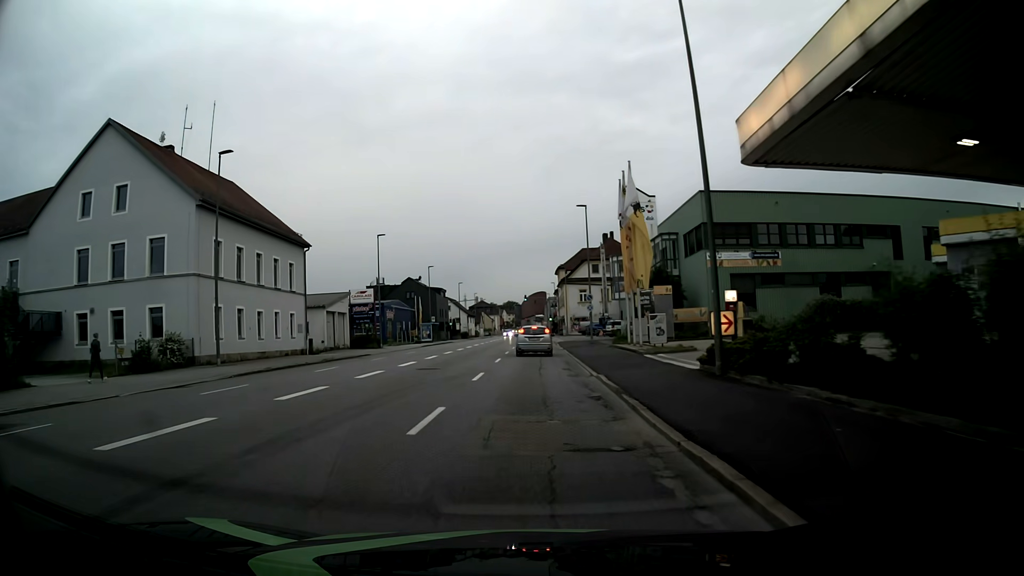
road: tertiary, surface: asphalt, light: Day
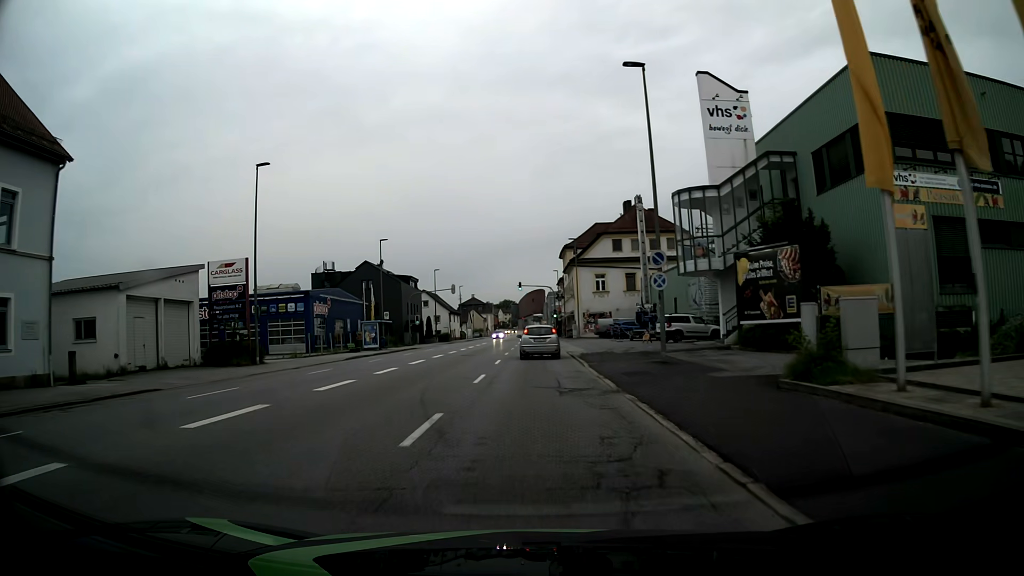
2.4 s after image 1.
(-0.1, +28.0) m; 0°
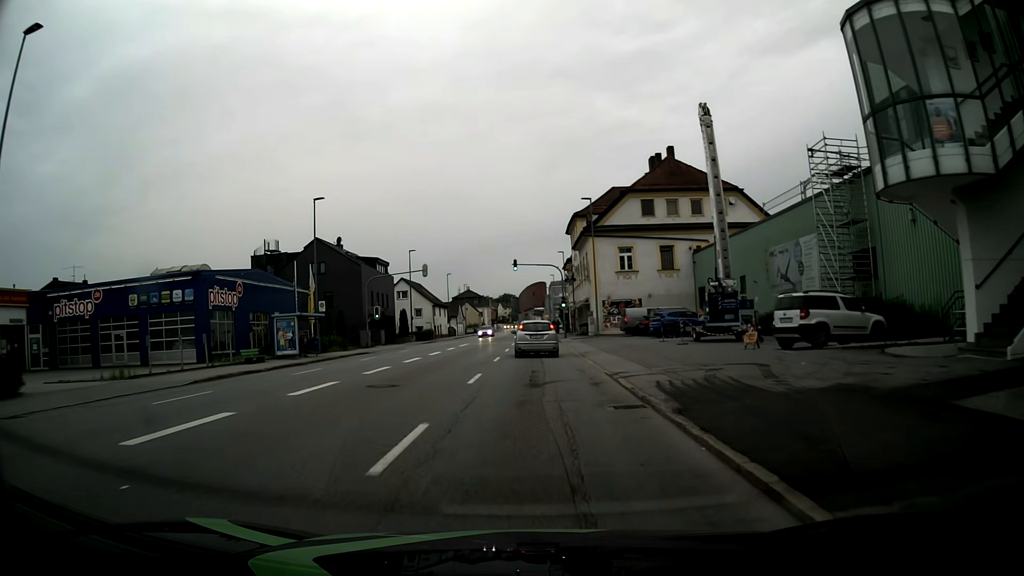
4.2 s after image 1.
(0.0, +19.4) m; -1°
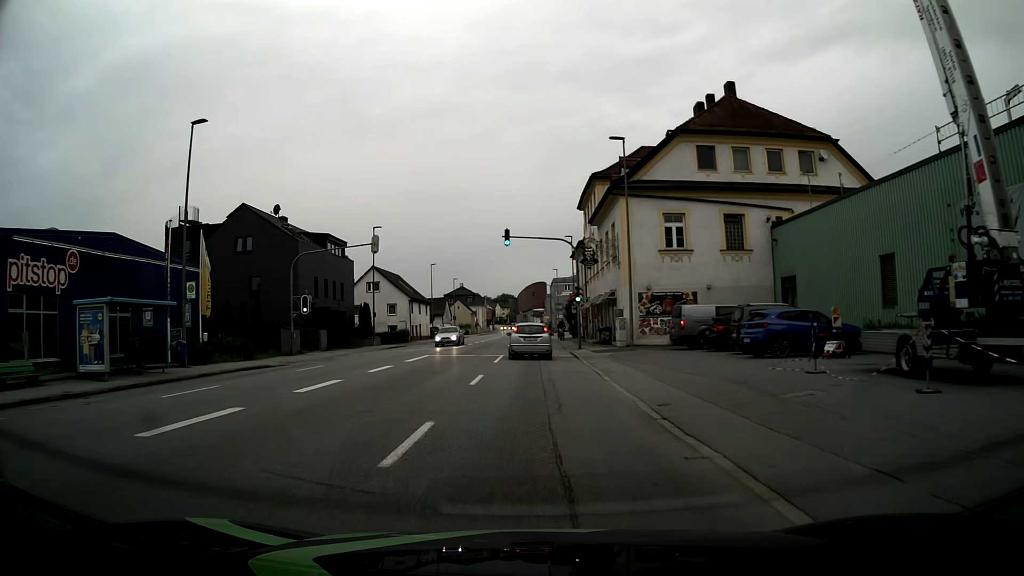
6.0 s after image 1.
(+0.2, +17.6) m; +1°
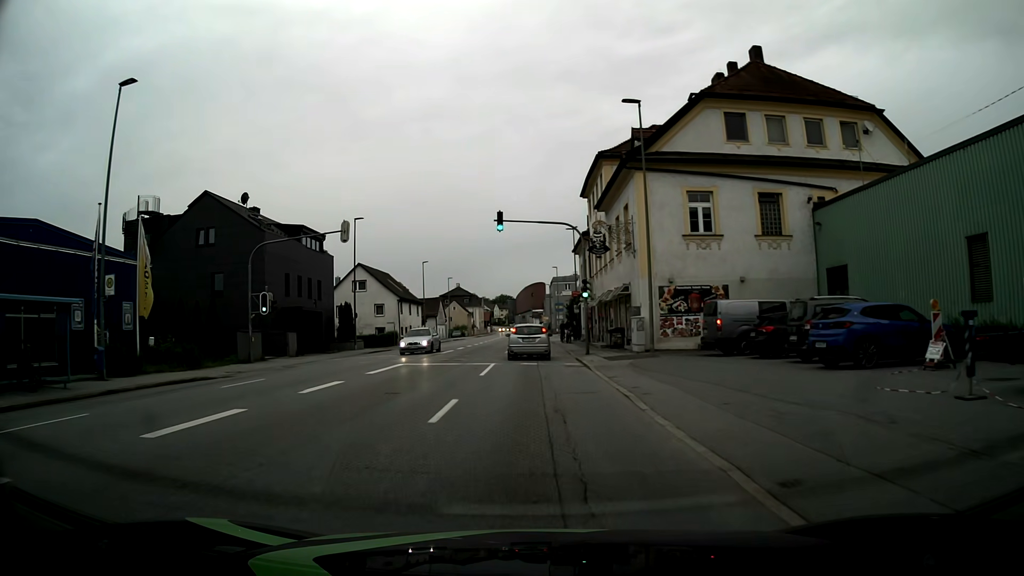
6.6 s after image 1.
(0.0, +5.9) m; 0°
(0, +10) (0, +20) (0, +30) (0, +40) (0, +50) (0, +60) (0, +70) (0, +80) (0, +90) (0, +100) m
